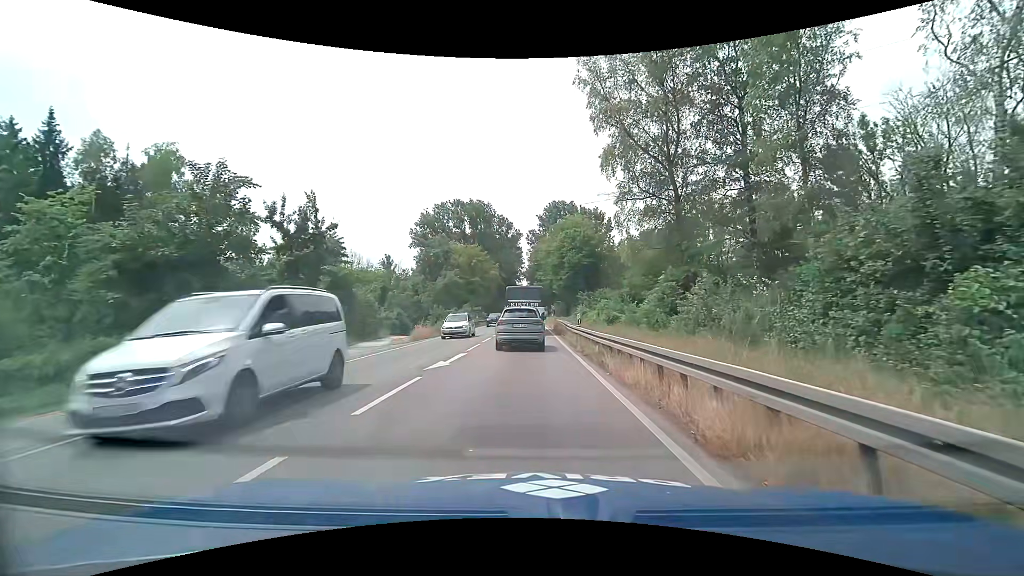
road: primary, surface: asphalt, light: Day
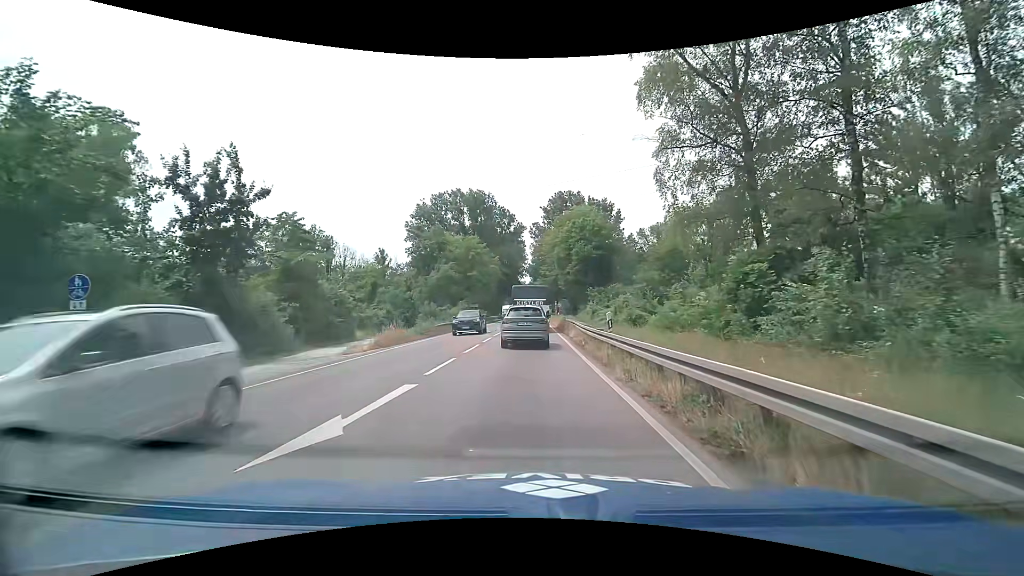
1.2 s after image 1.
(0.0, +7.9) m; 0°
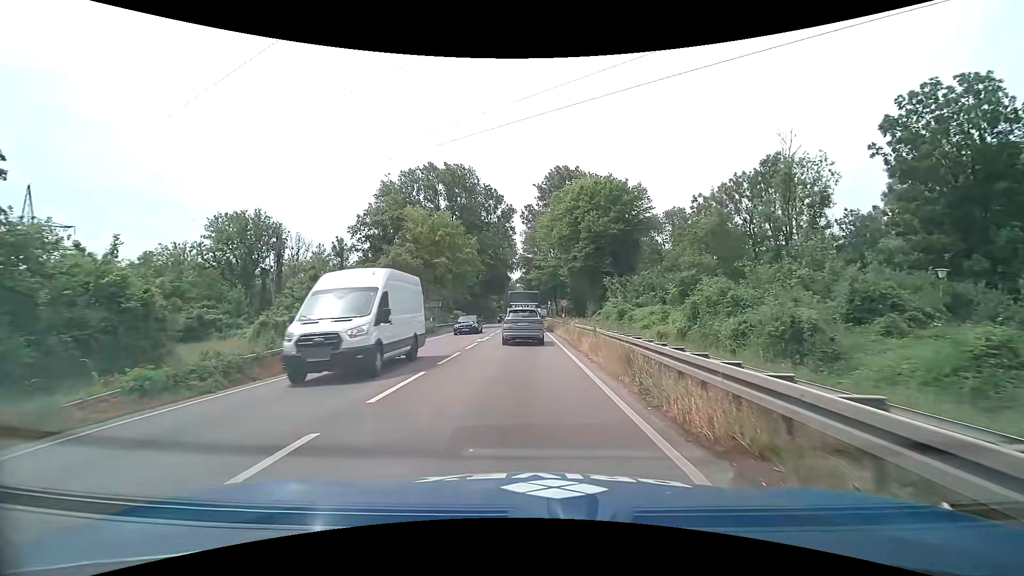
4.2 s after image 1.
(+0.2, +21.3) m; +1°
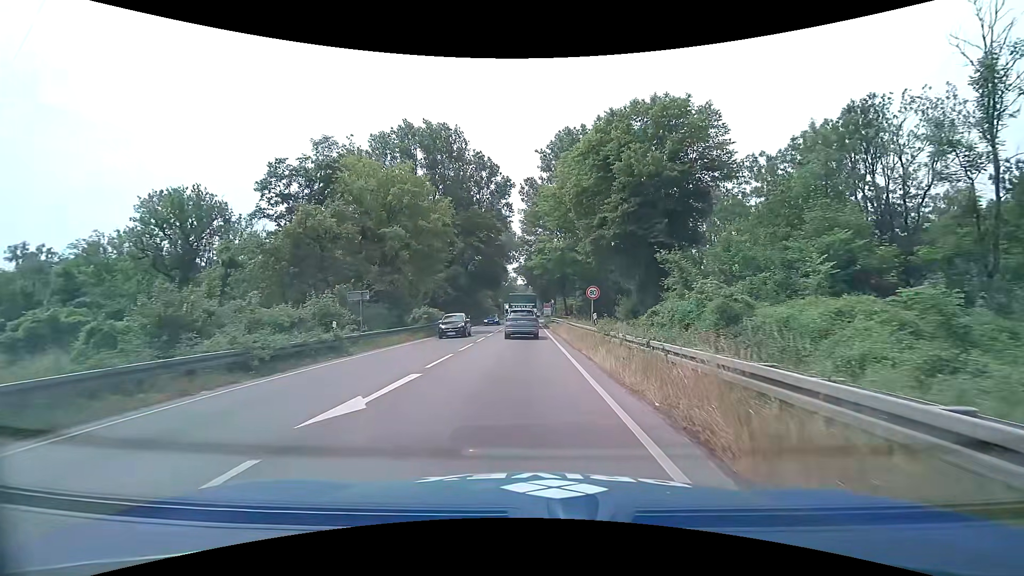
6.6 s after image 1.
(-0.1, +19.2) m; -1°
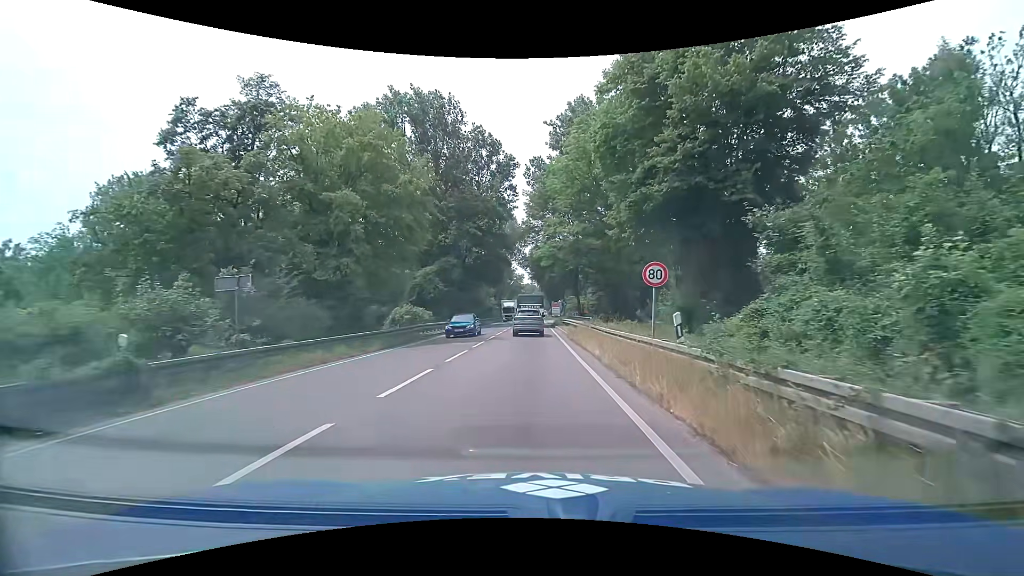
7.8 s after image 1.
(-0.1, +10.5) m; -1°
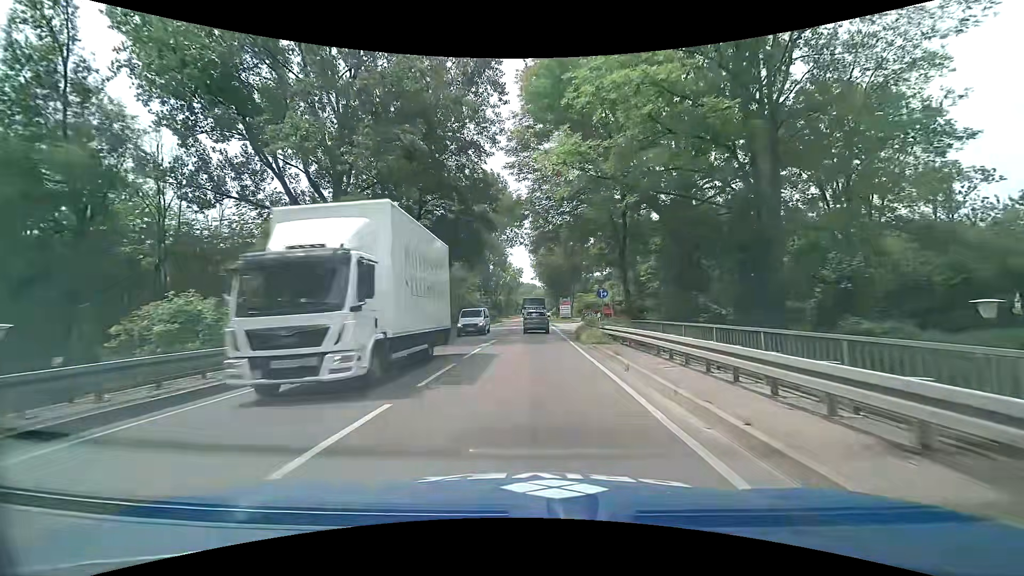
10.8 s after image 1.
(-0.2, +28.9) m; 0°
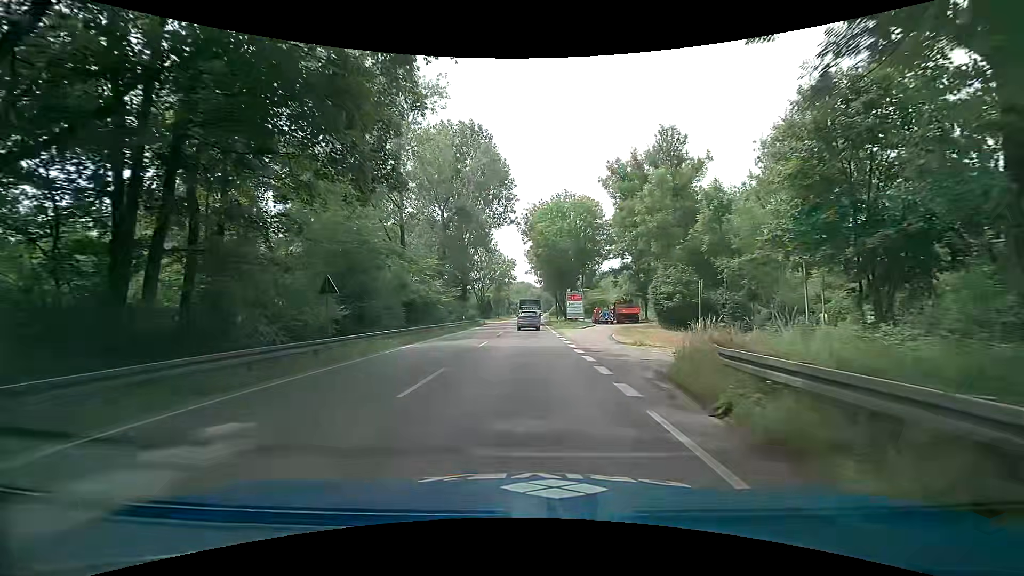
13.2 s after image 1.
(+0.1, +26.1) m; 0°
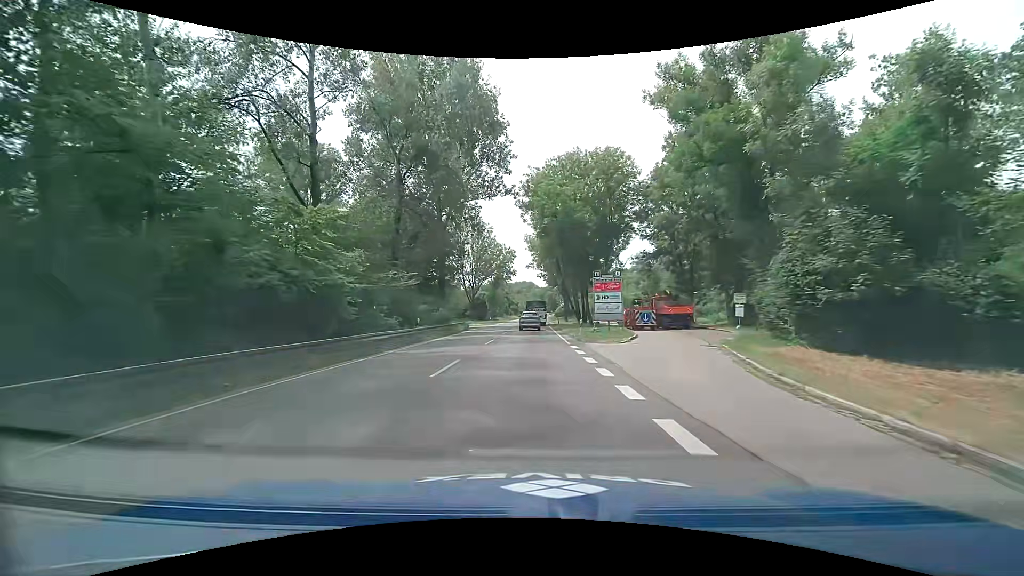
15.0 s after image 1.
(0.0, +21.6) m; 0°
(0, +10) (0, +20) (0, +30) (0, +40) (0, +50) (0, +60) (0, +70) (0, +80) (0, +90) (0, +100) m
